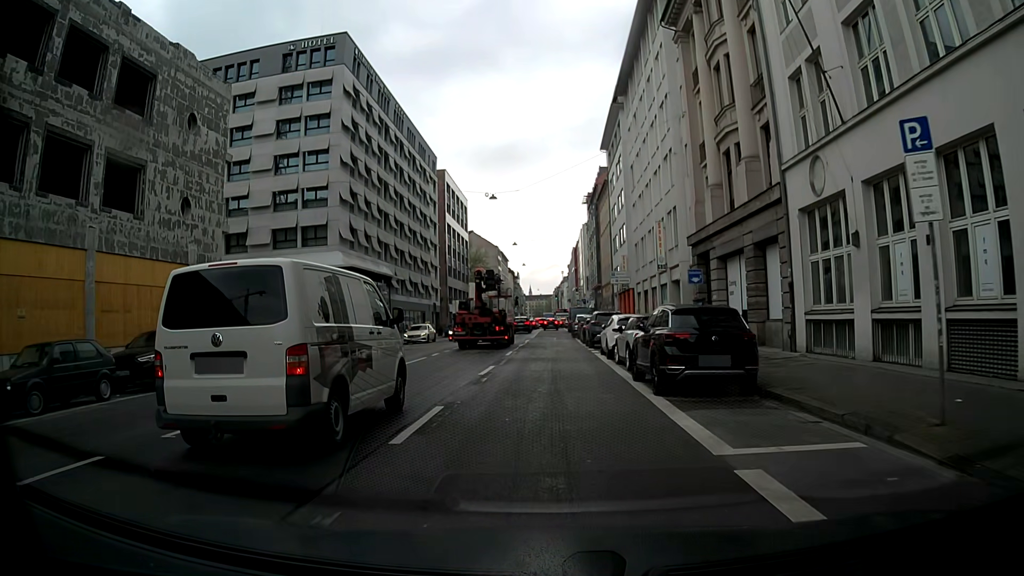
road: secondary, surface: asphalt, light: Day
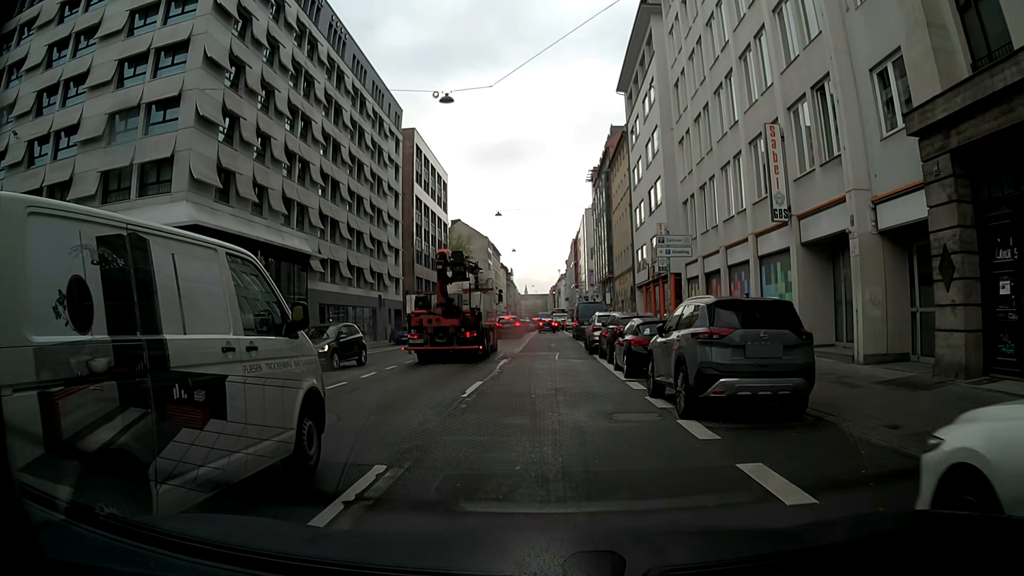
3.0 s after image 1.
(-0.1, +22.0) m; 0°
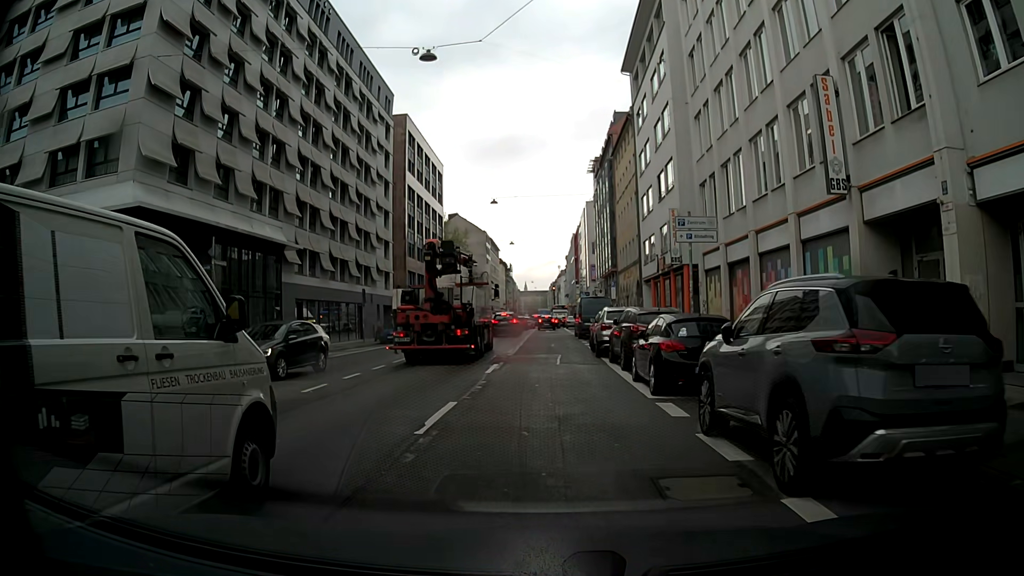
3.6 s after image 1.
(0.0, +4.3) m; 0°
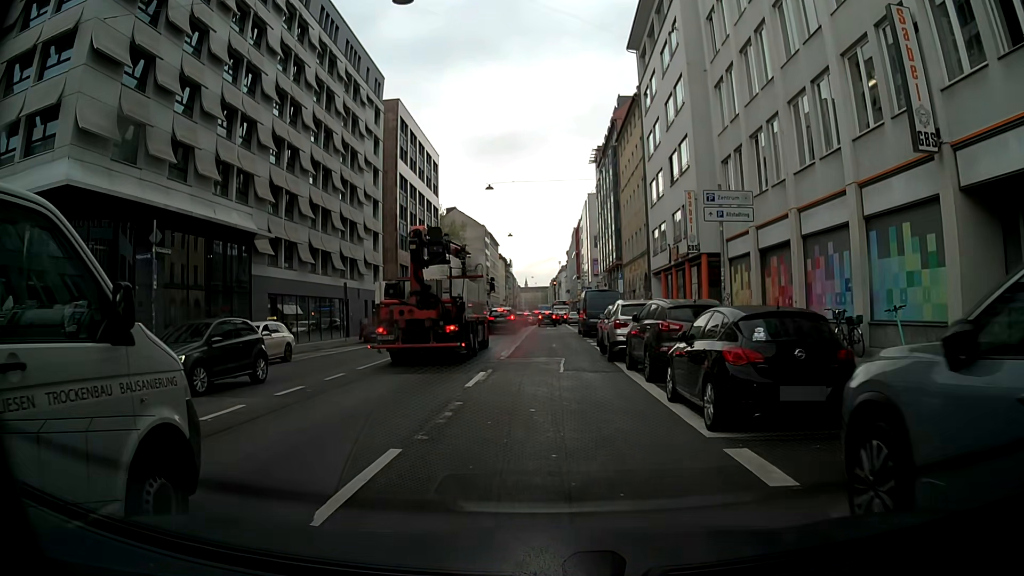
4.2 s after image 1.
(0.0, +4.3) m; +1°
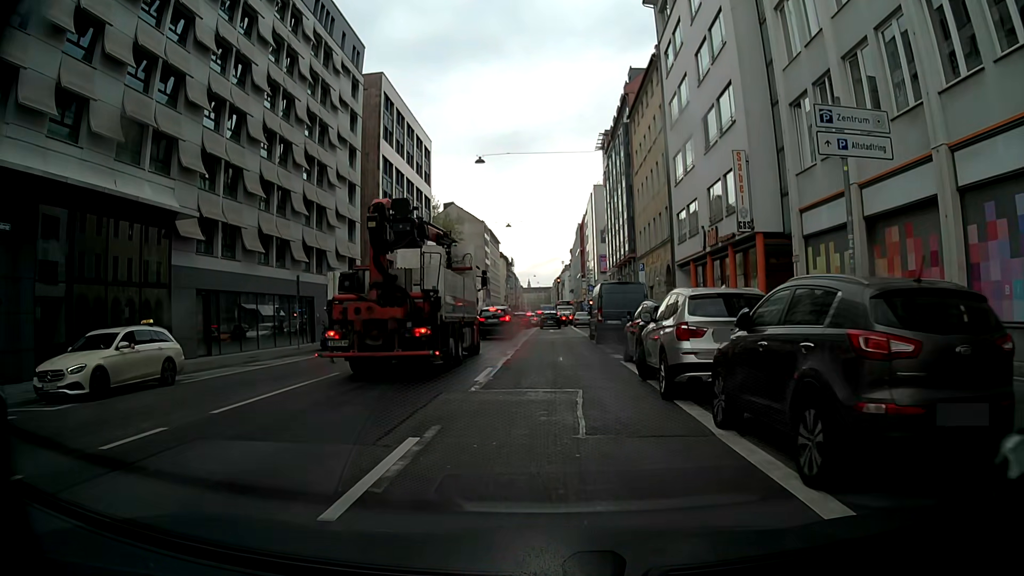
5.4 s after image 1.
(-0.1, +8.4) m; -1°
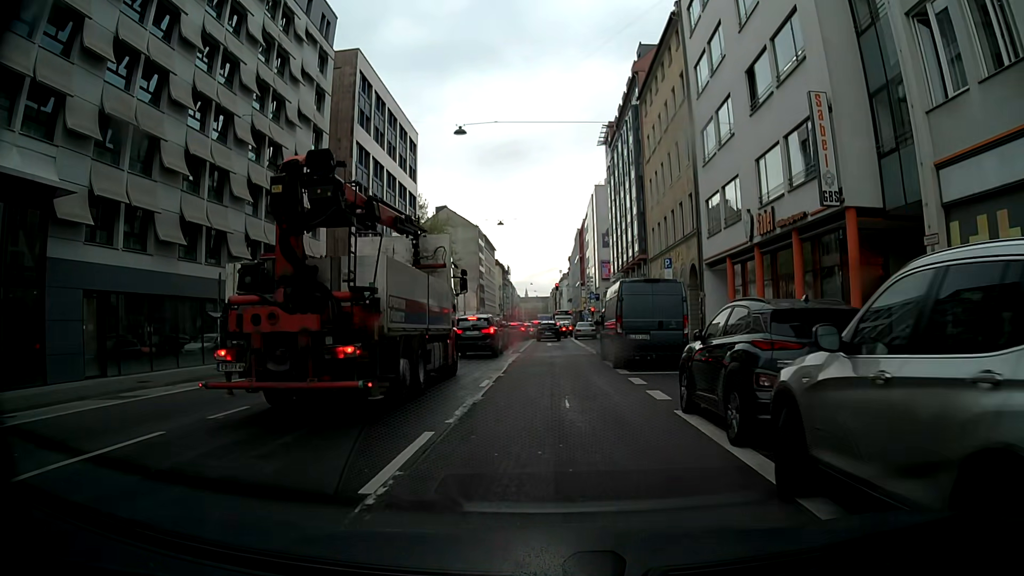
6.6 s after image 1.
(-0.1, +8.1) m; 0°
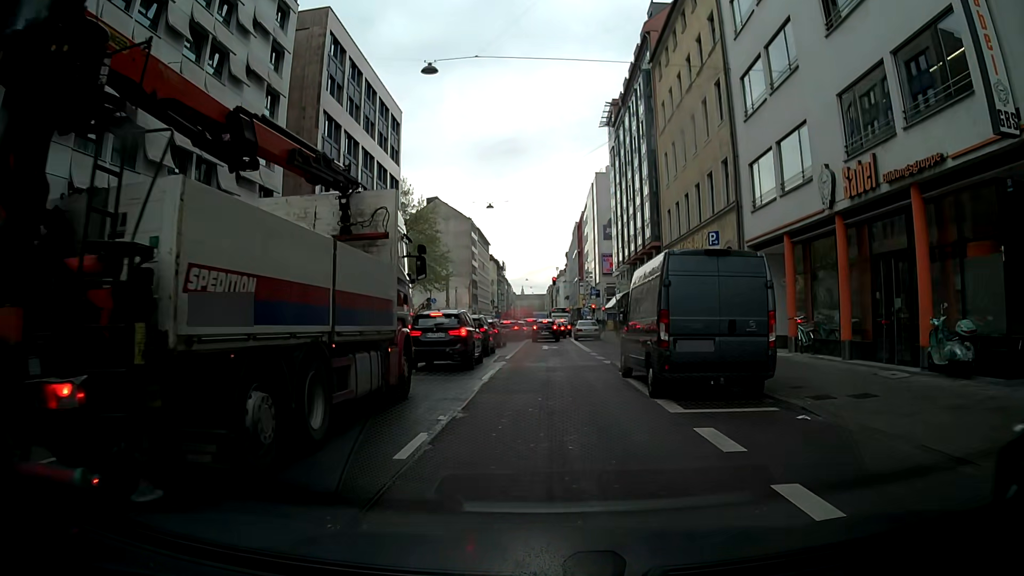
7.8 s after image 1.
(0.0, +7.7) m; -1°
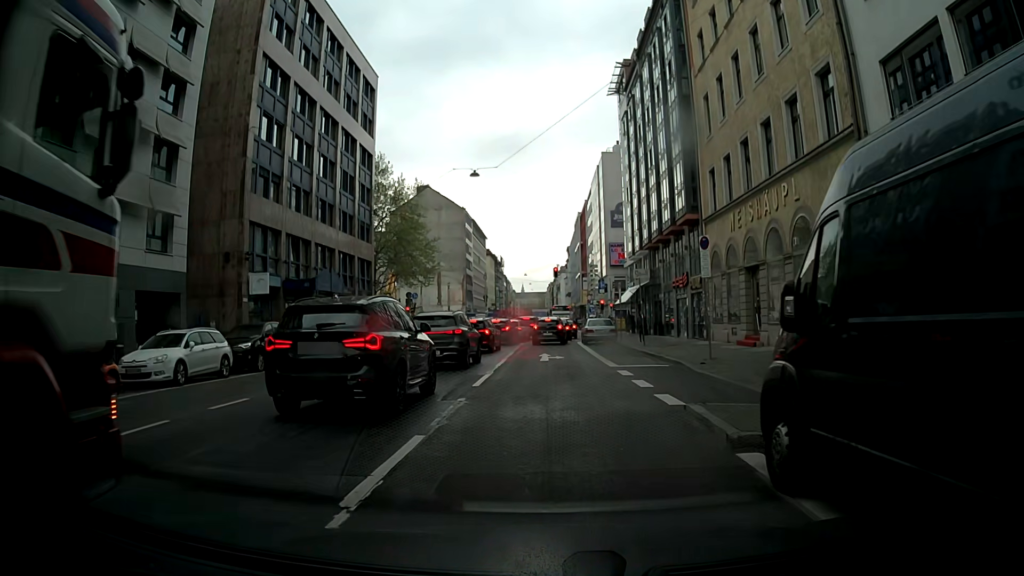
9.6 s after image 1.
(+0.3, +10.8) m; 0°
